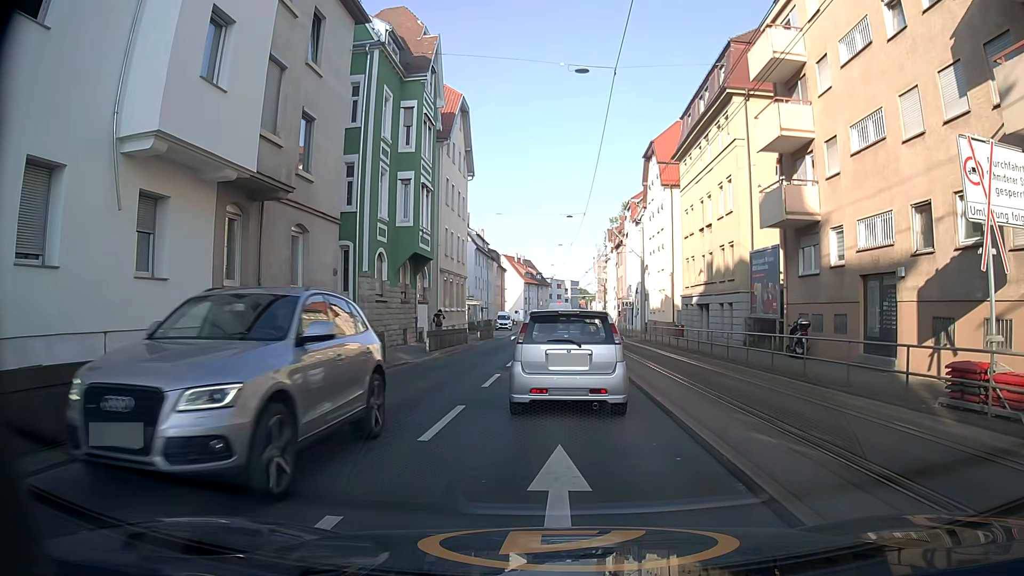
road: secondary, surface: asphalt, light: Day
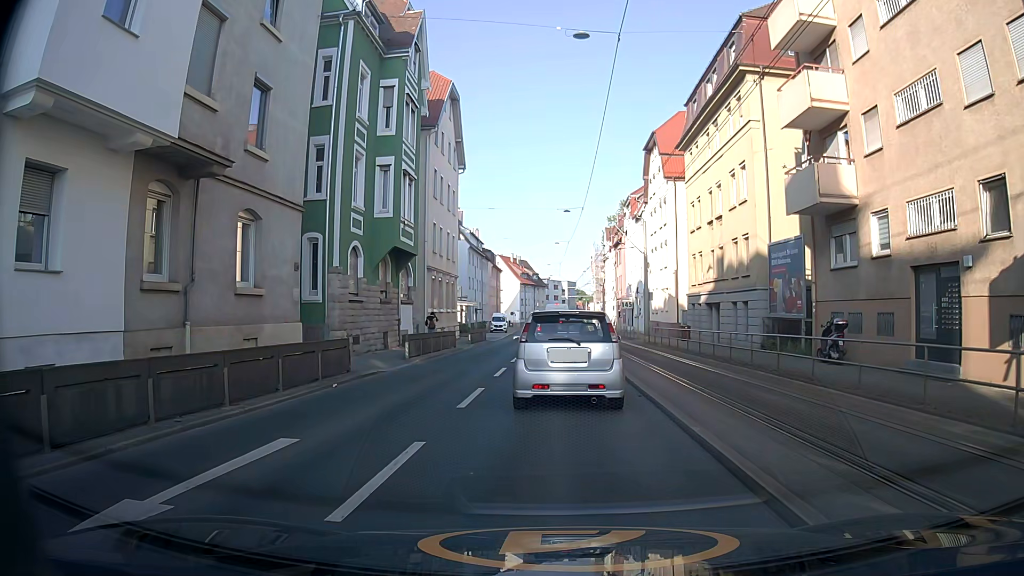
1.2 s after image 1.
(0.0, +3.1) m; 0°
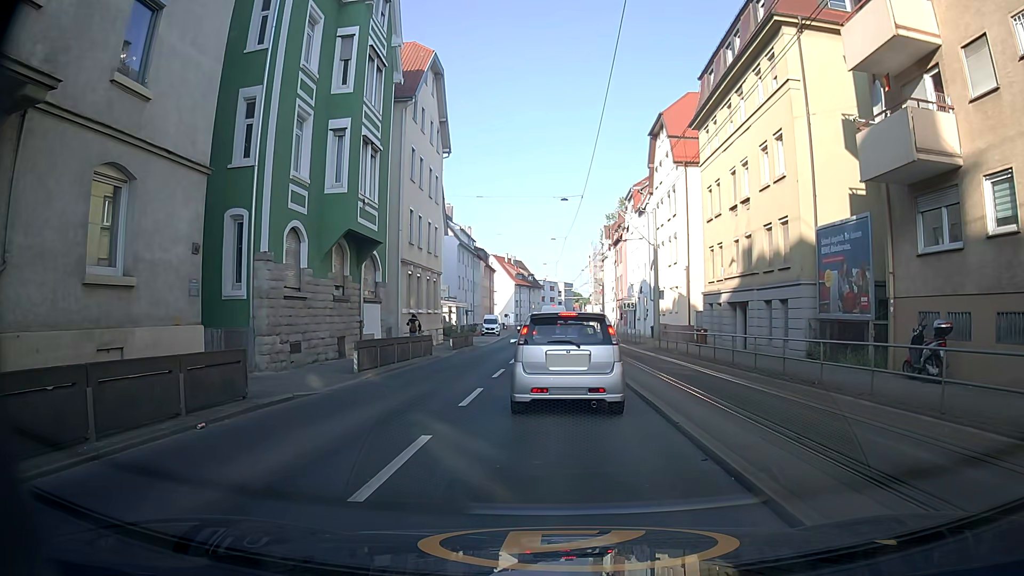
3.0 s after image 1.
(-0.1, +5.6) m; 0°
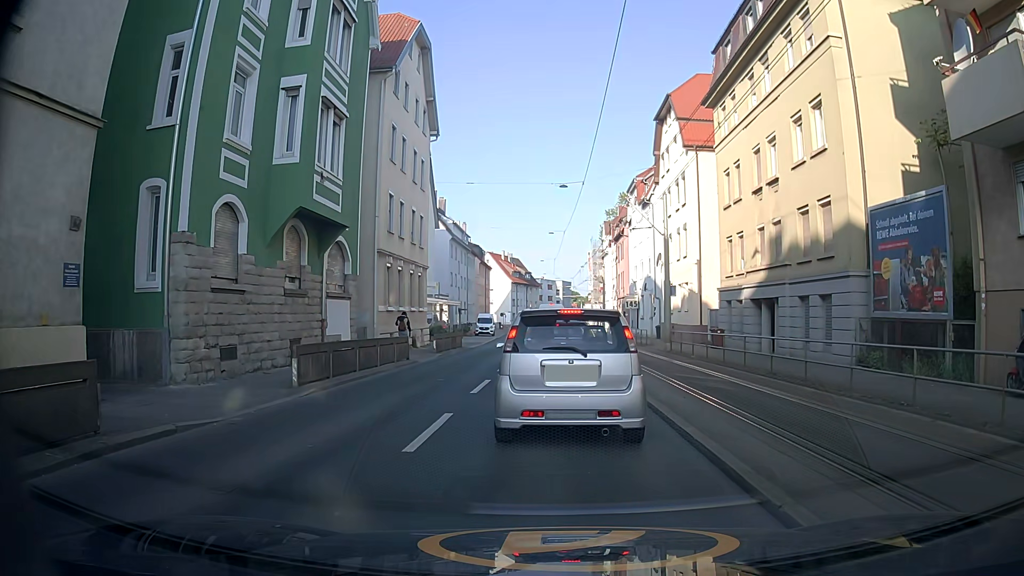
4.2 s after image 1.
(+0.1, +4.0) m; +1°
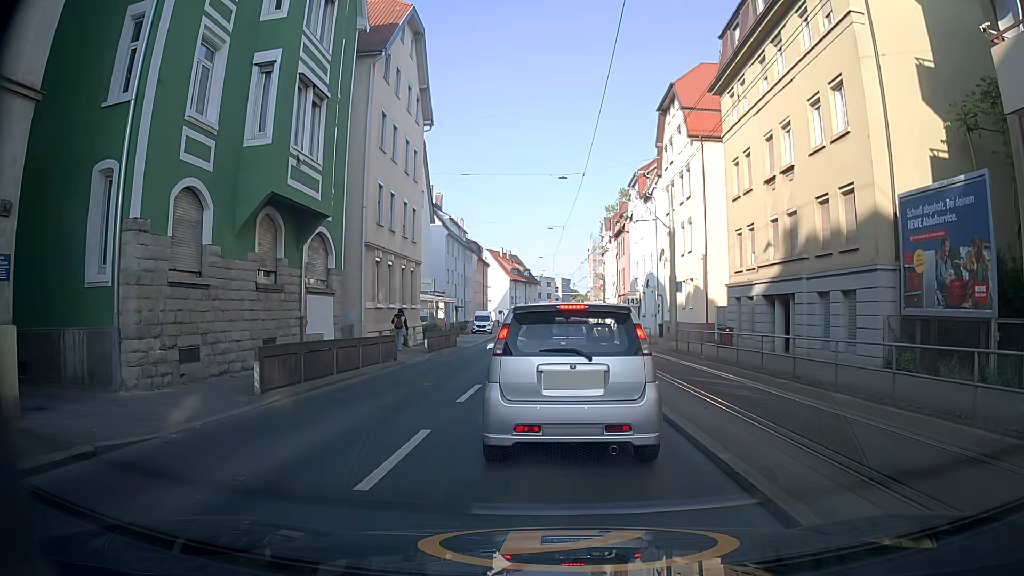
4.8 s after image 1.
(0.0, +1.7) m; -1°
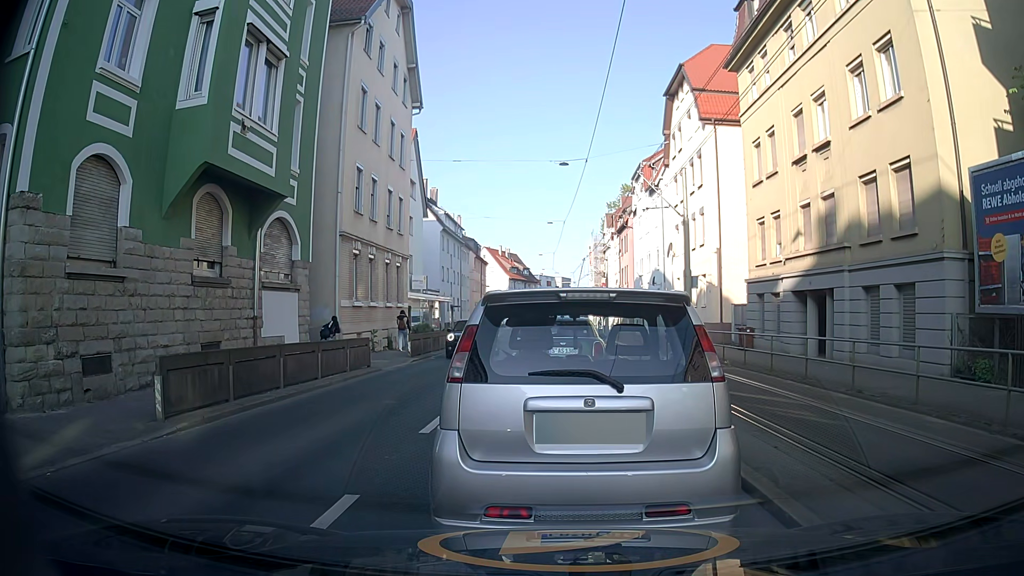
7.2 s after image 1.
(+0.1, +3.0) m; +1°
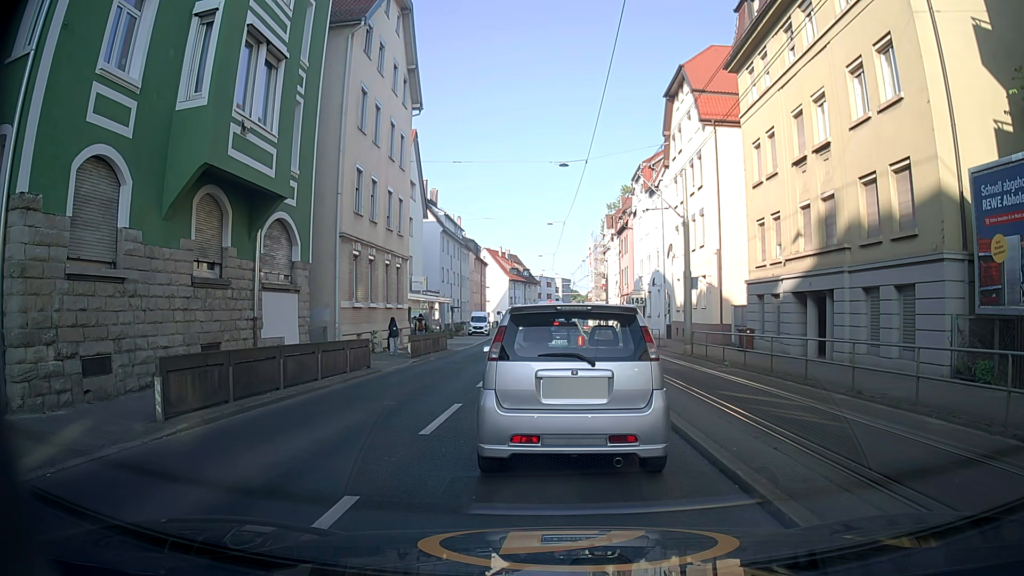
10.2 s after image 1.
(0.0, +0.1) m; 0°
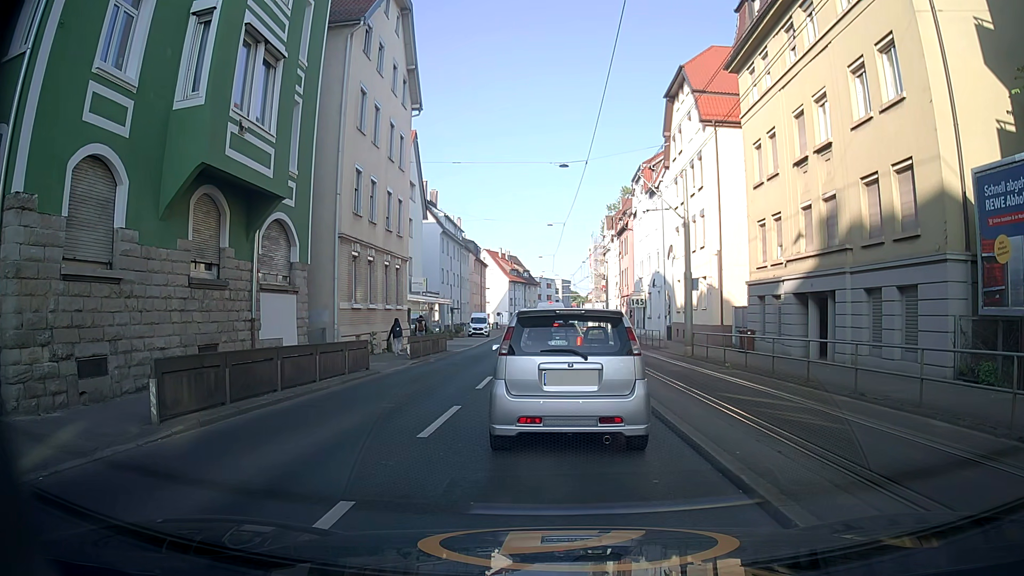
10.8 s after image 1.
(0.0, +0.1) m; 0°
